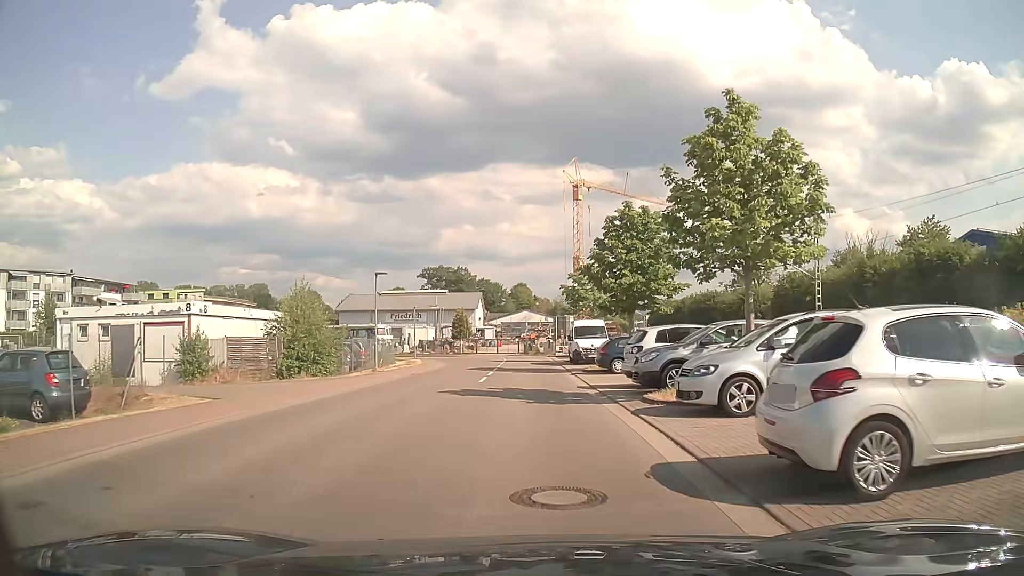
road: unclassified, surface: asphalt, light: Day
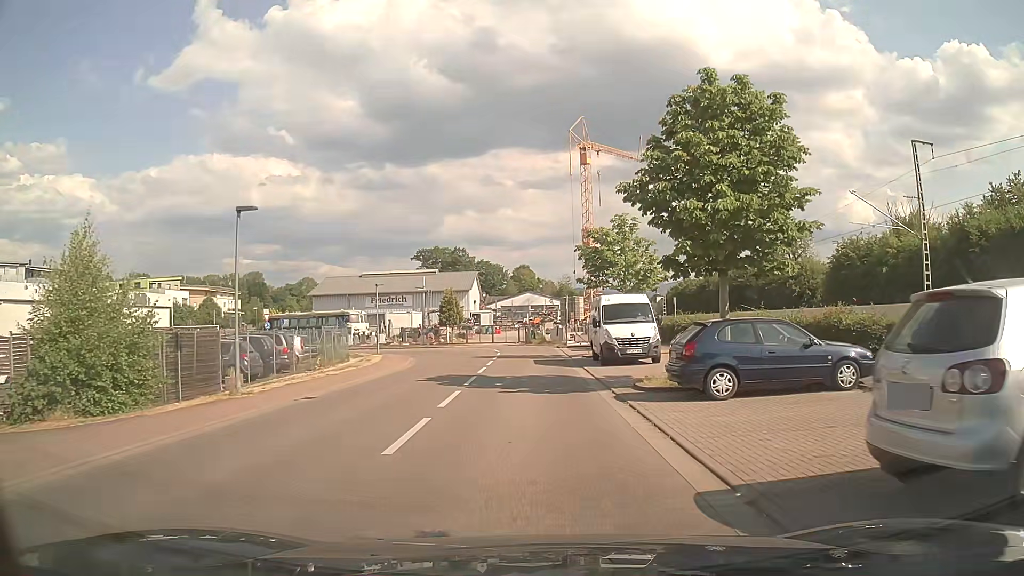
(+0.1, +13.8) m; +1°
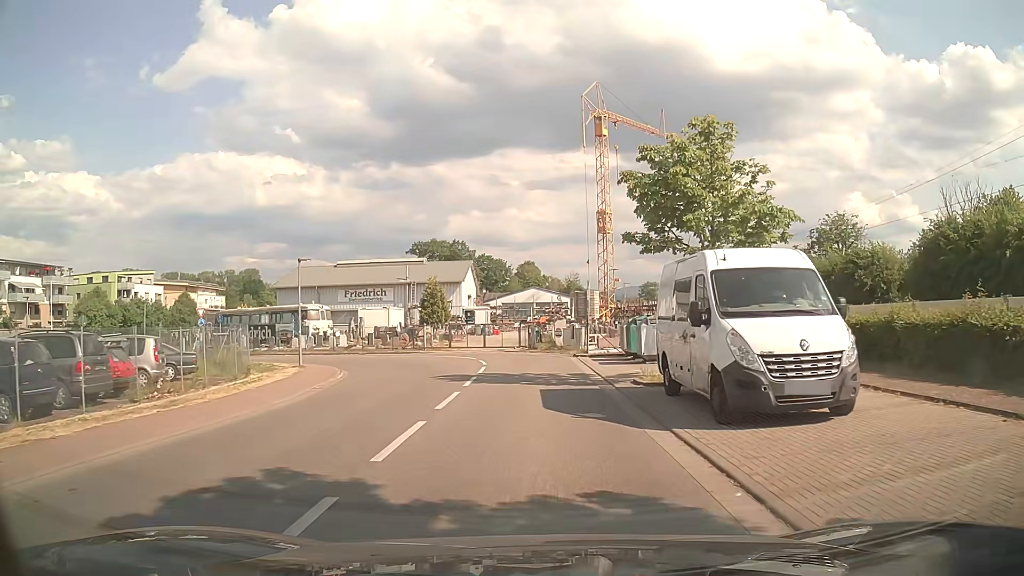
(-0.2, +14.1) m; 0°
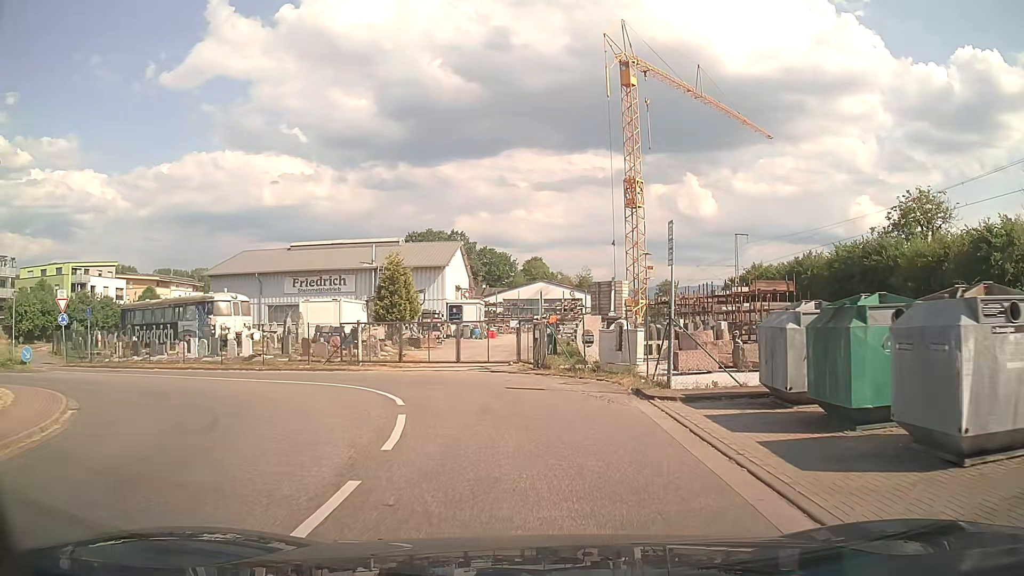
(-0.2, +17.4) m; -1°
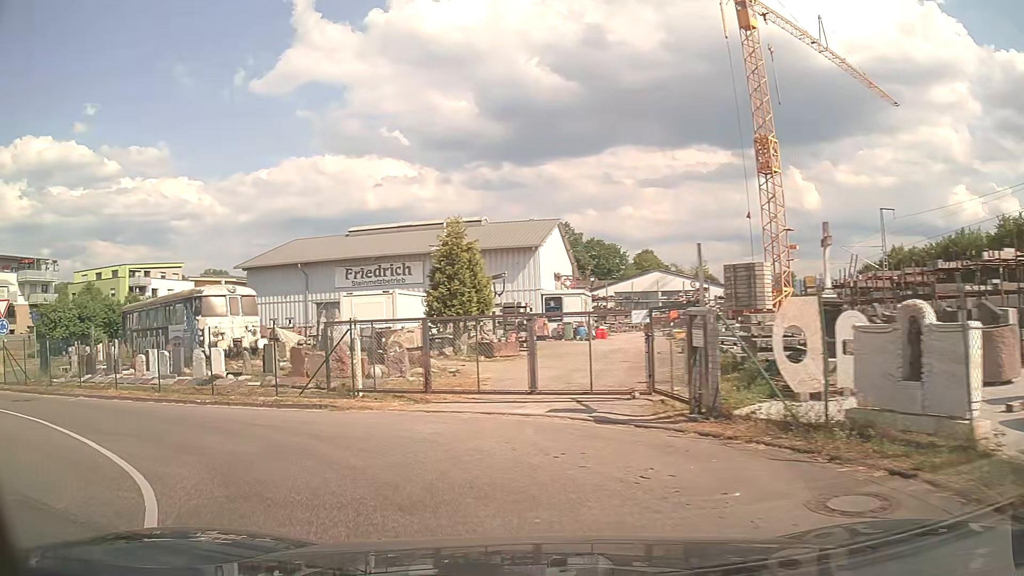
(-0.2, +11.5) m; -8°
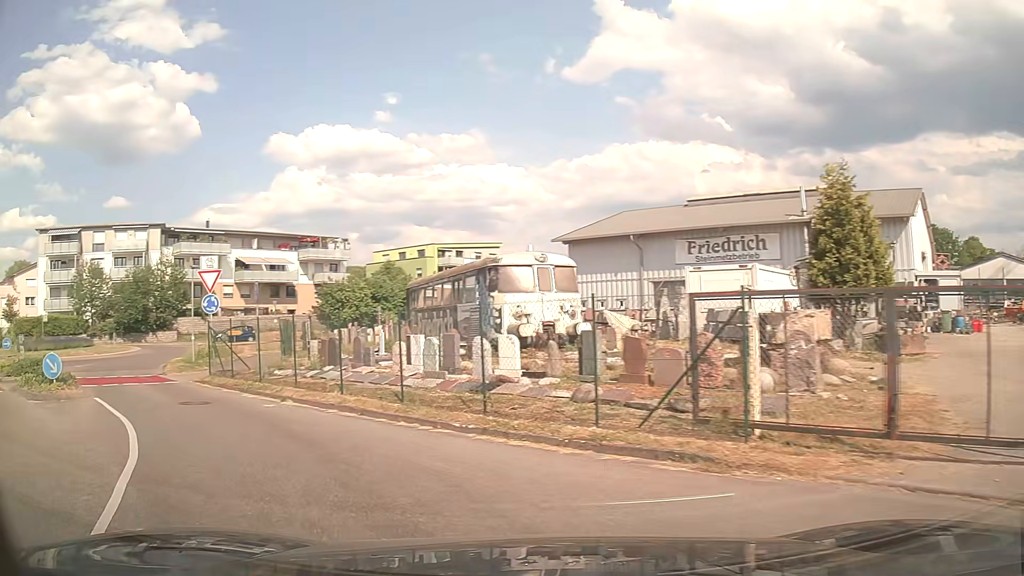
(-1.7, +6.5) m; -30°
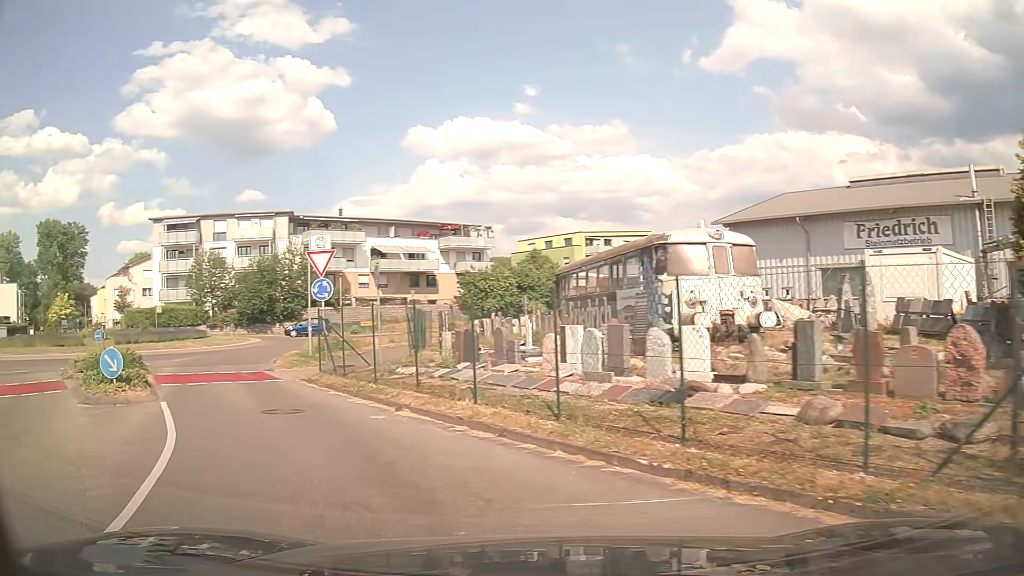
(-0.3, +3.2) m; -11°
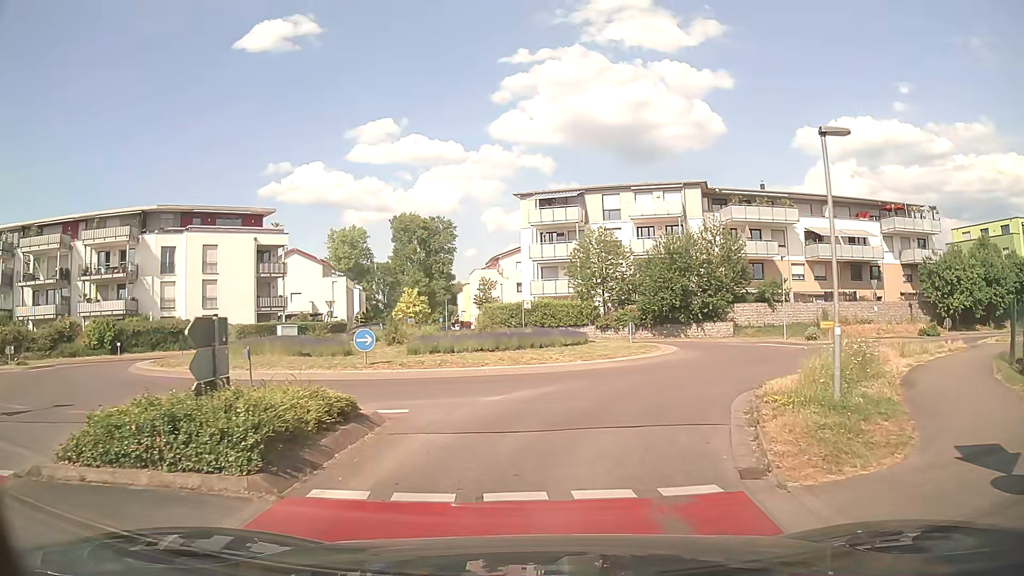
(-5.9, +14.7) m; -34°
(+1, +10) (+4, +19) (+11, +26) (+20, +31) (+29, +34) (+39, +36) (+49, +38) (+59, +39) (+69, +41) (+78, +43) m
